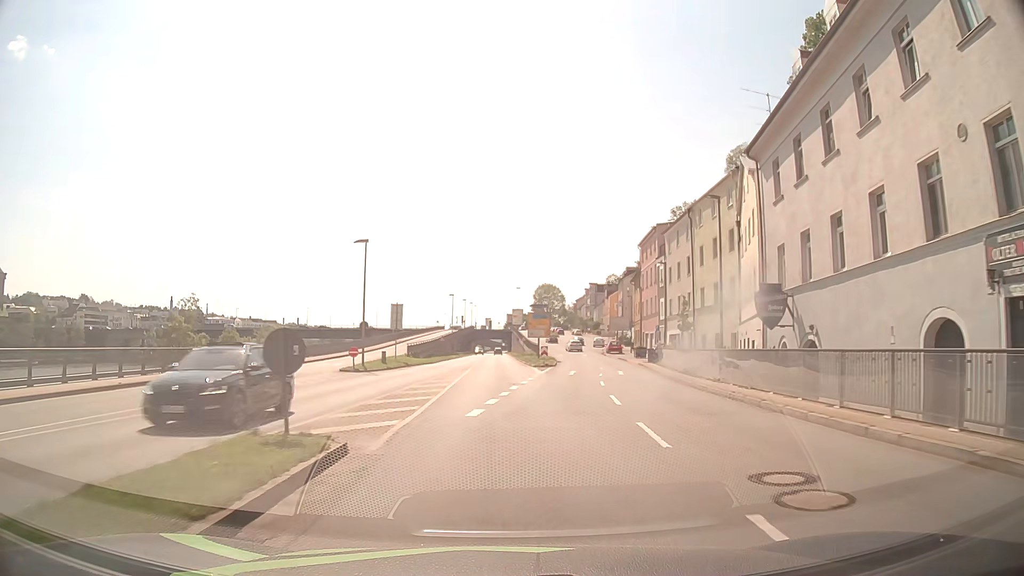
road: primary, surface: asphalt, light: Day
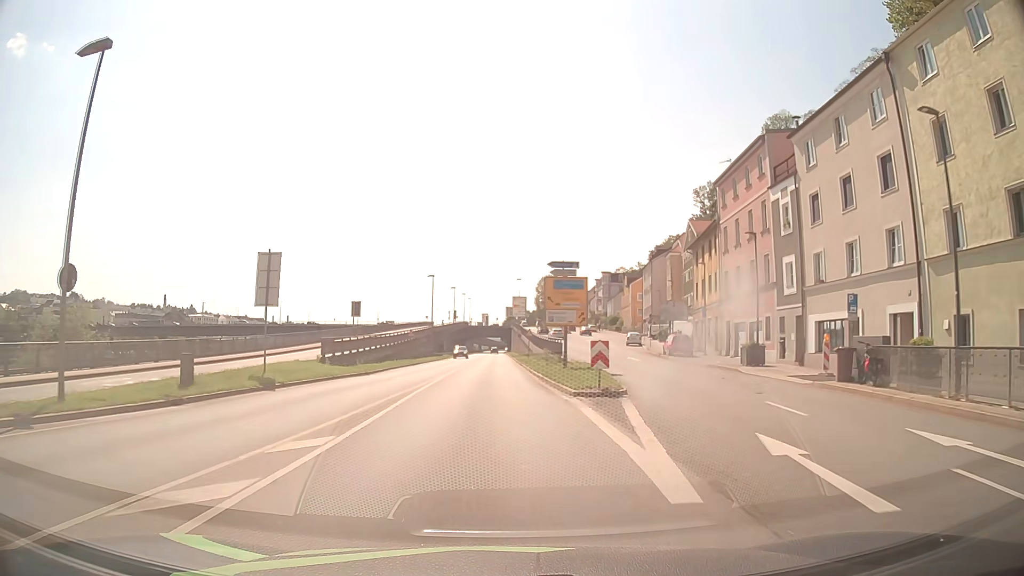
(+0.3, +29.6) m; 0°
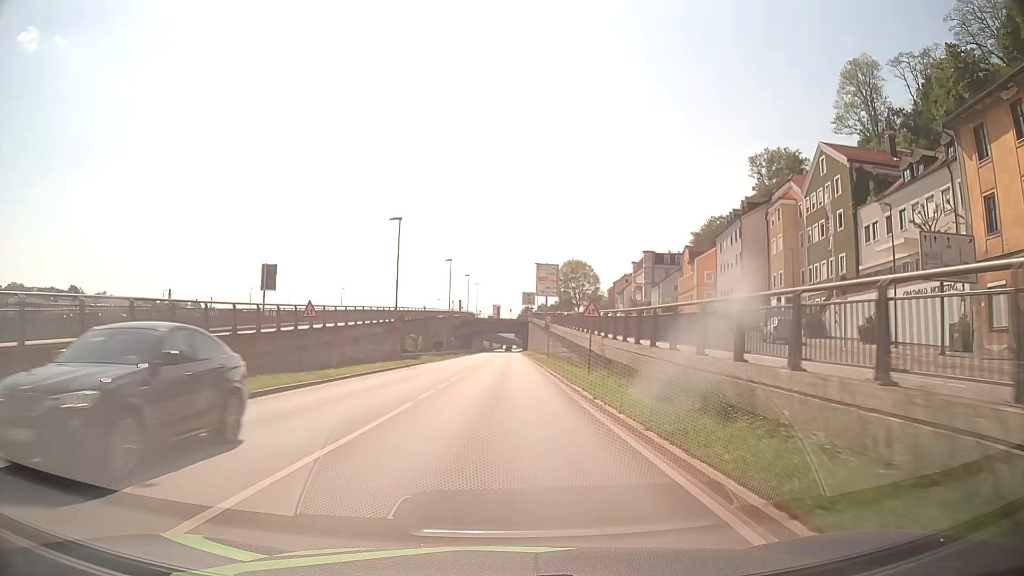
(-0.3, +37.9) m; -1°
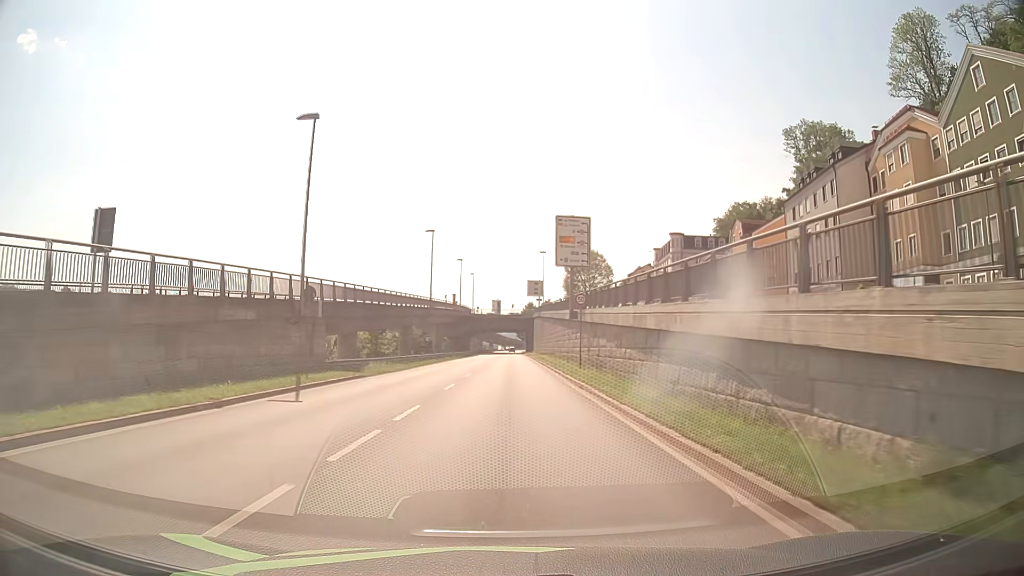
(0.0, +23.4) m; 0°
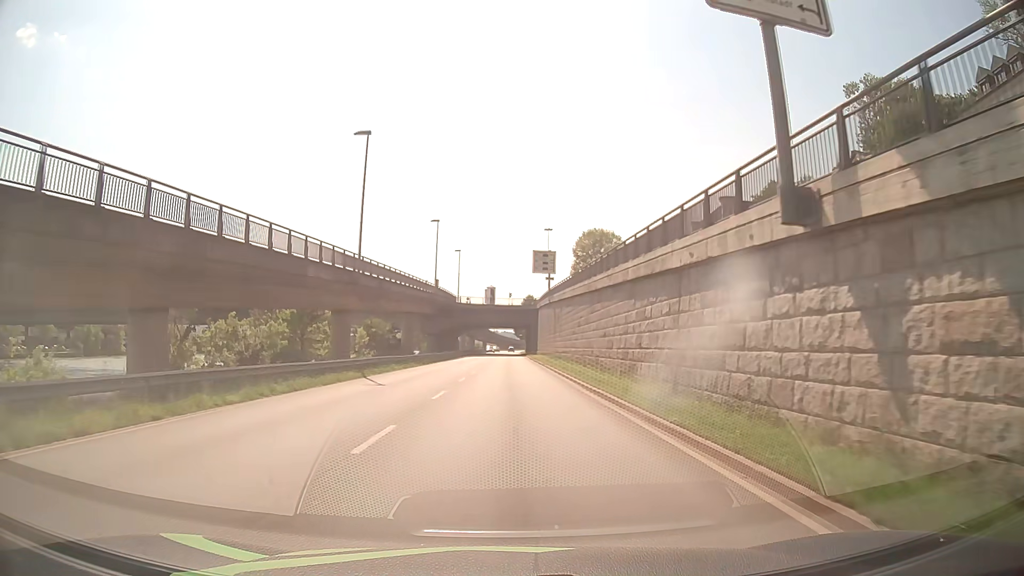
(+0.3, +31.1) m; +1°
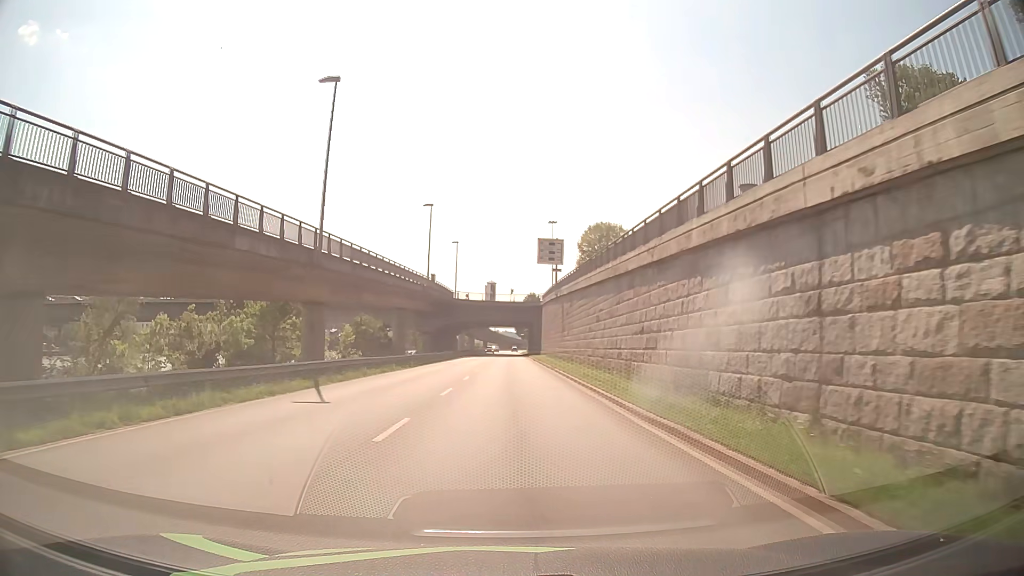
(0.0, +7.8) m; 0°
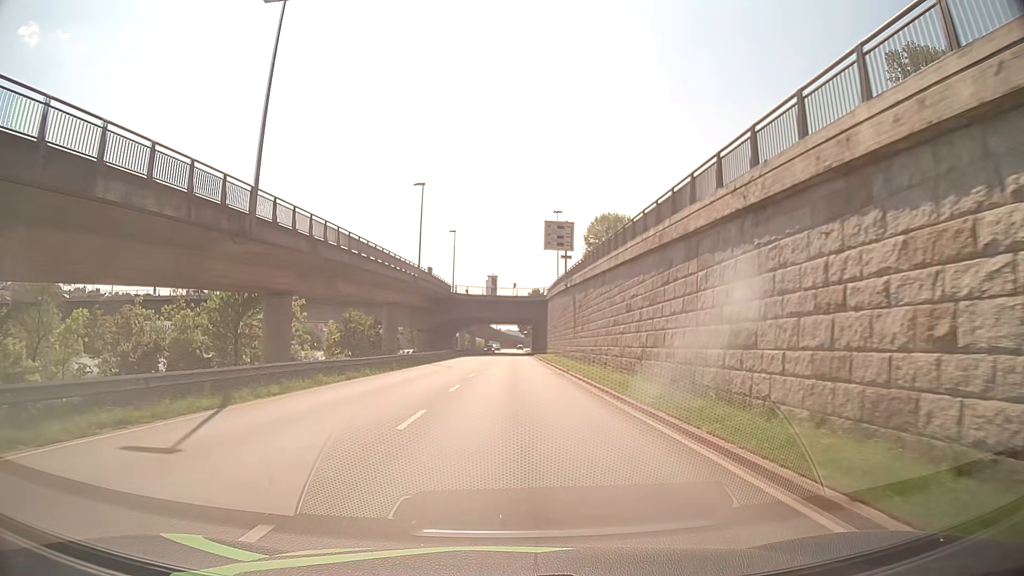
(0.0, +7.8) m; 0°
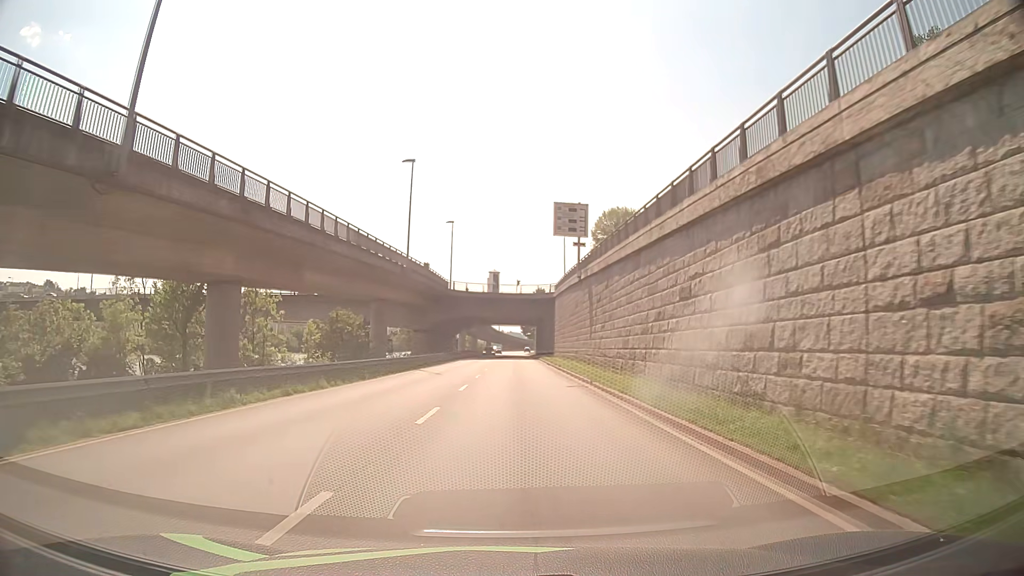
(0.0, +7.8) m; 0°
(0, +10) (0, +20) (0, +30) (0, +40) (0, +50) (+1, +60) (+1, +70) (+1, +80) (+1, +90) (+2, +100) m
